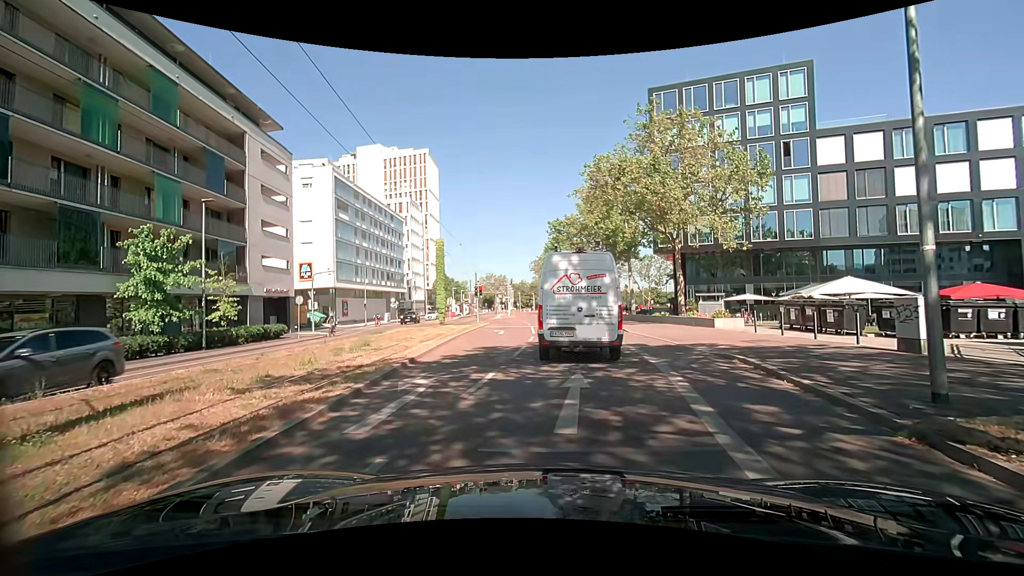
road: secondary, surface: asphalt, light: Day
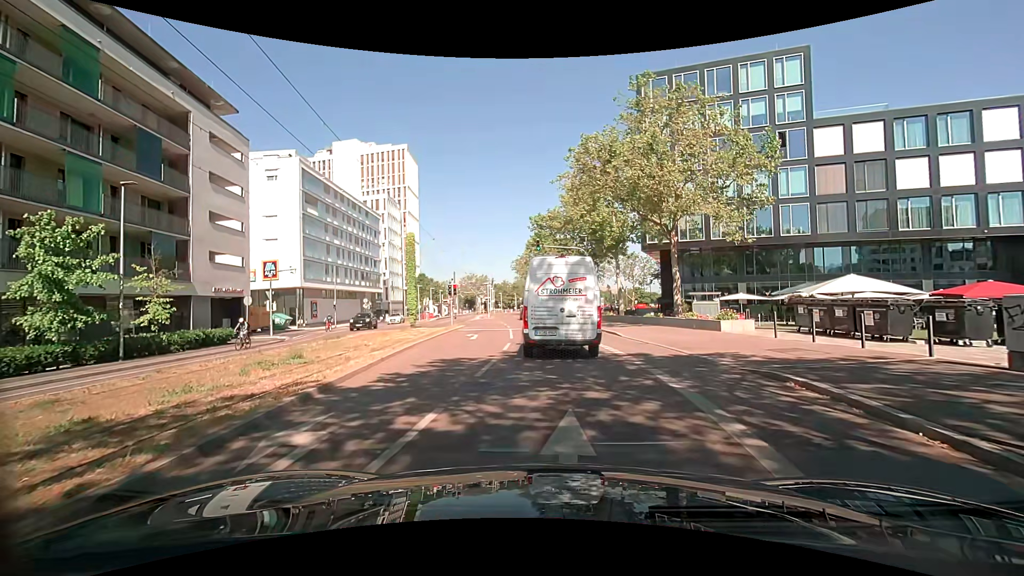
(+0.1, +3.9) m; +2°
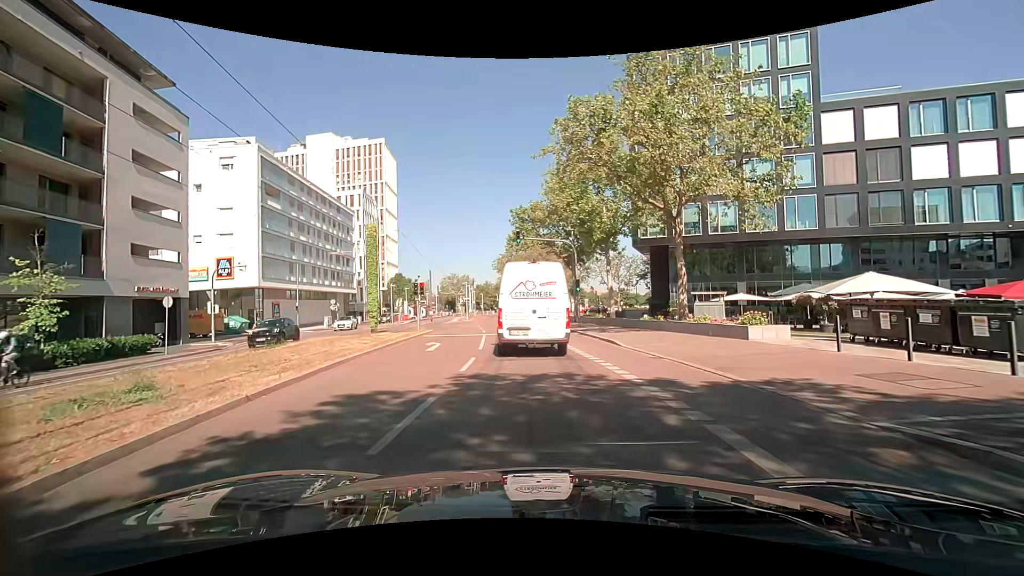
(+0.2, +5.1) m; +3°
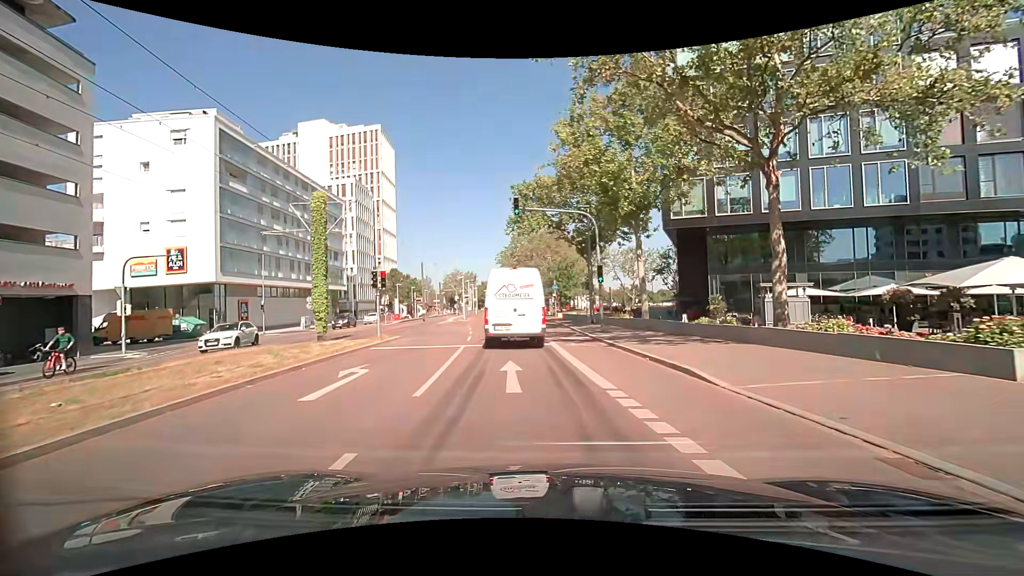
(0.0, +9.2) m; 0°
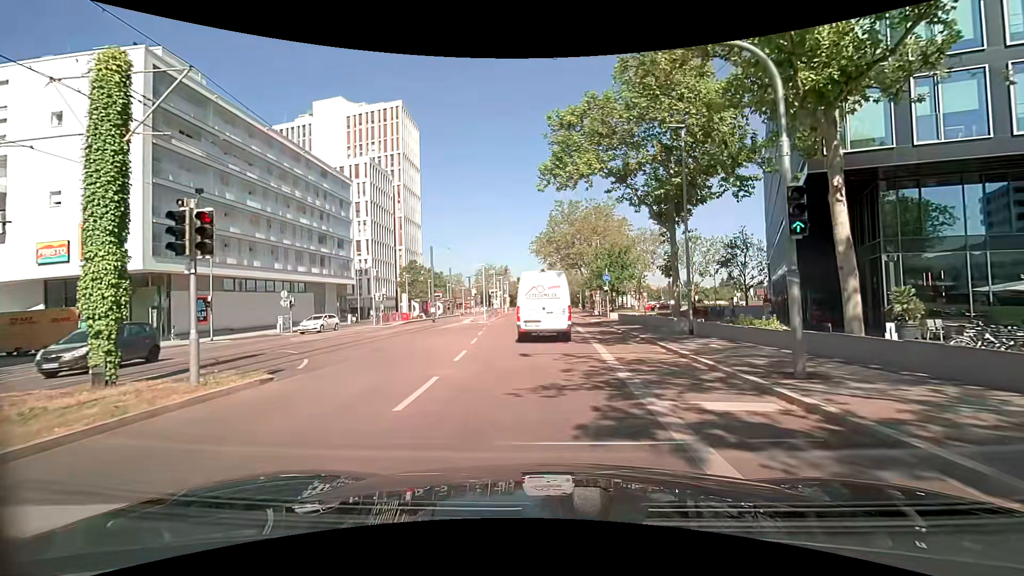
(-0.8, +14.9) m; -5°
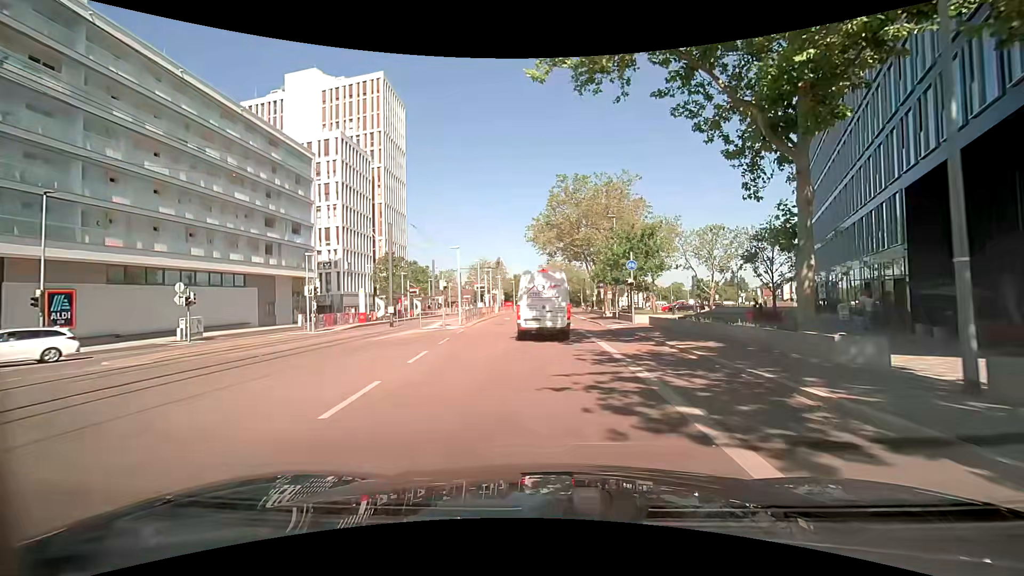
(0.0, +12.6) m; 0°
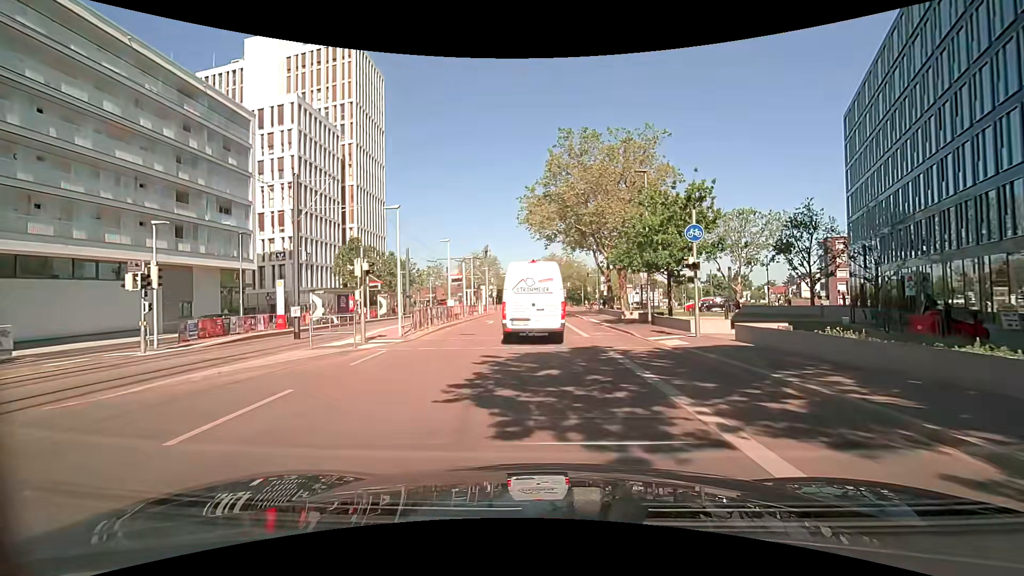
(+0.1, +12.9) m; +1°
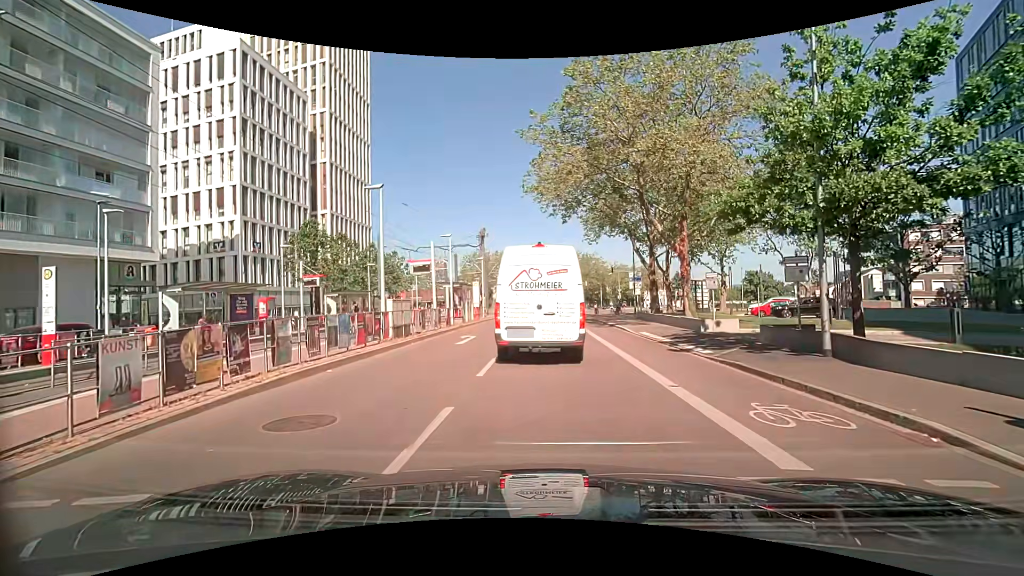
(-0.3, +14.6) m; -1°
